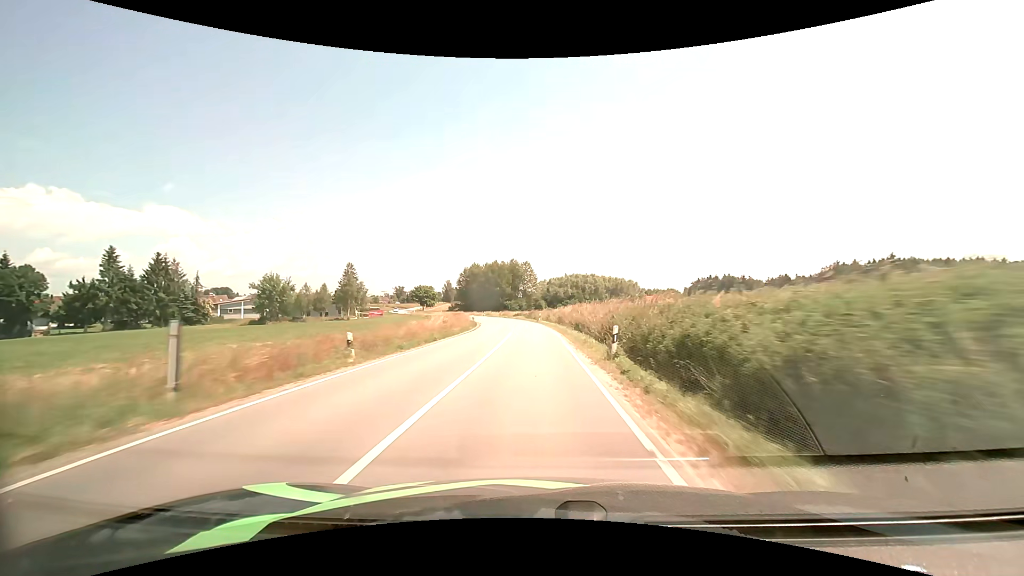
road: secondary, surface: asphalt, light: Day
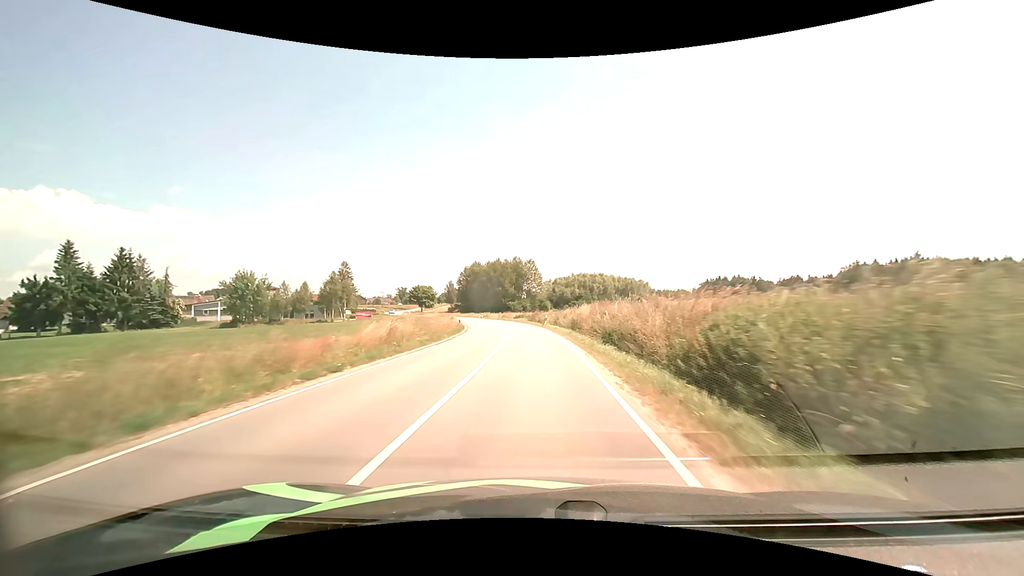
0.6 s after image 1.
(-0.1, +12.2) m; 0°
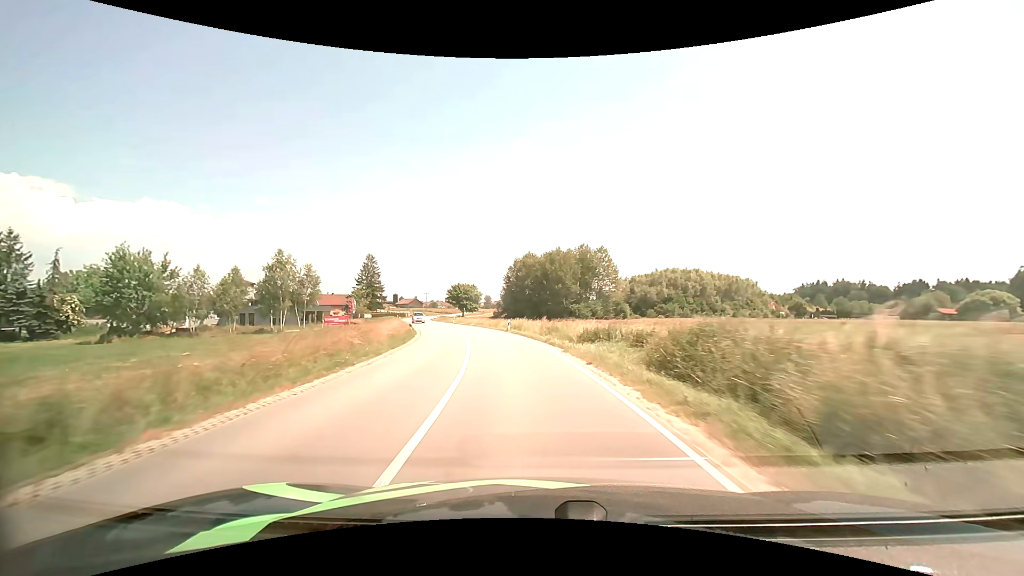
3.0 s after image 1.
(-2.0, +45.2) m; -7°
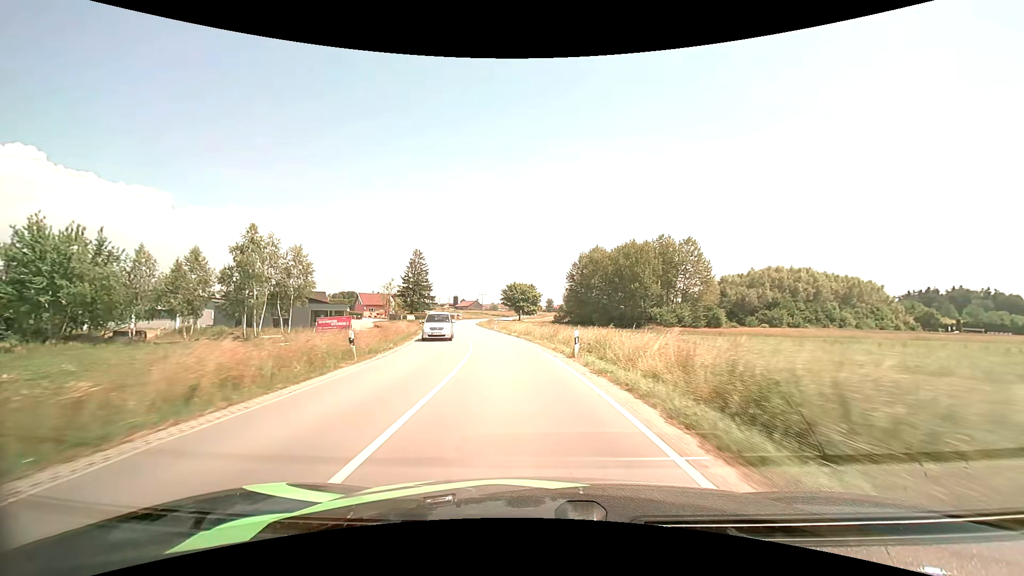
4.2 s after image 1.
(-1.3, +21.7) m; -7°
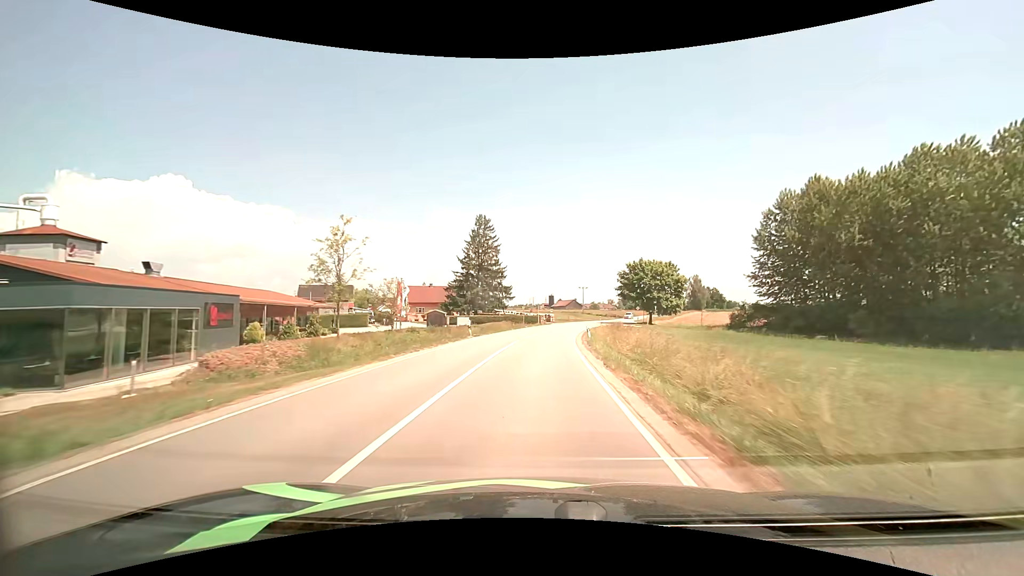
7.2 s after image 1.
(-7.7, +57.7) m; -12°
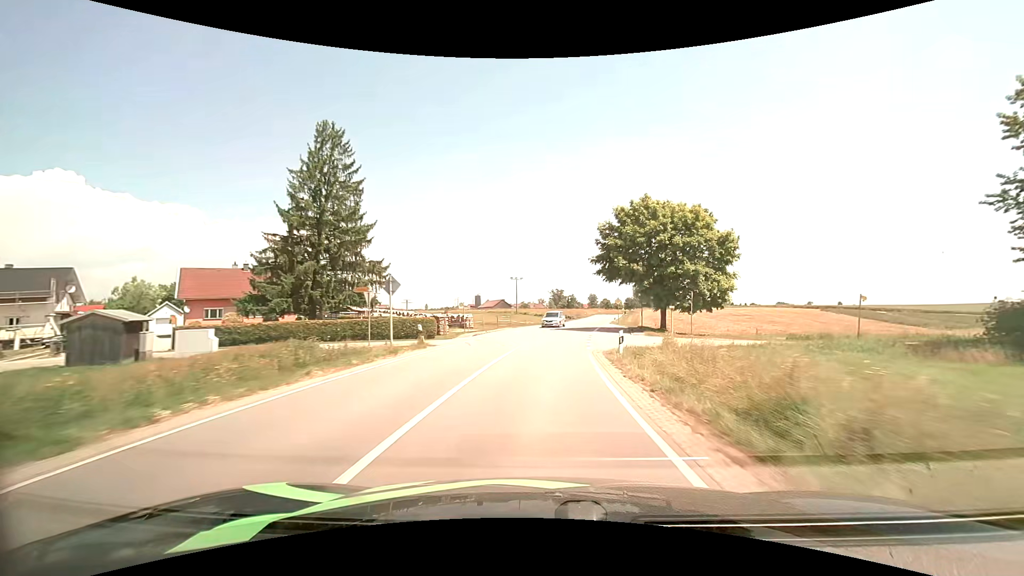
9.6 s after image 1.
(+2.4, +47.9) m; +8°
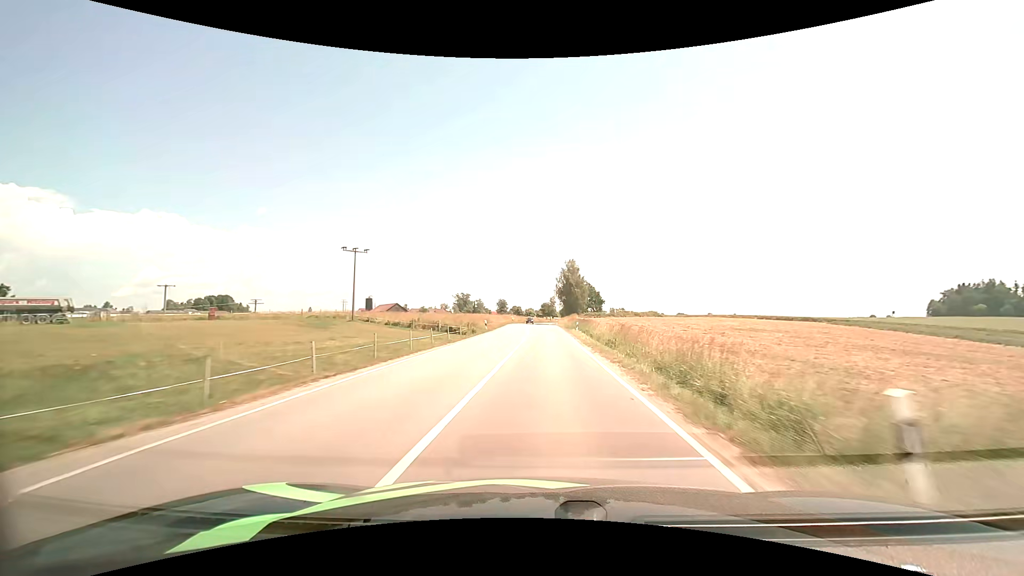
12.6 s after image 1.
(+6.3, +61.4) m; +11°
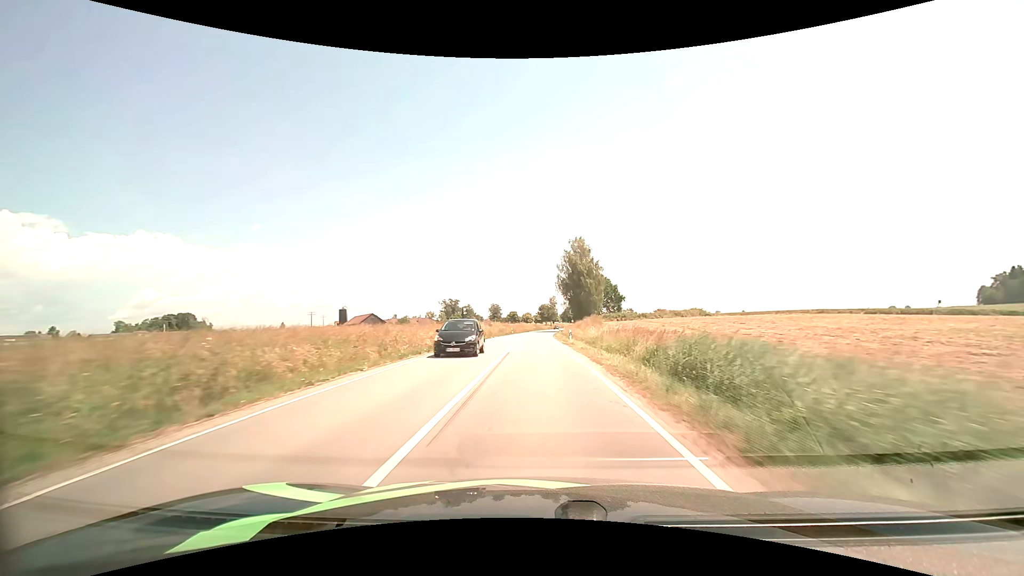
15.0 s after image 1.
(+1.0, +52.2) m; +1°
(0, +10) (0, +20) (0, +30) (0, +40) (0, +50) (0, +60) (0, +70) (0, +80) (0, +90) (+1, +100) m
